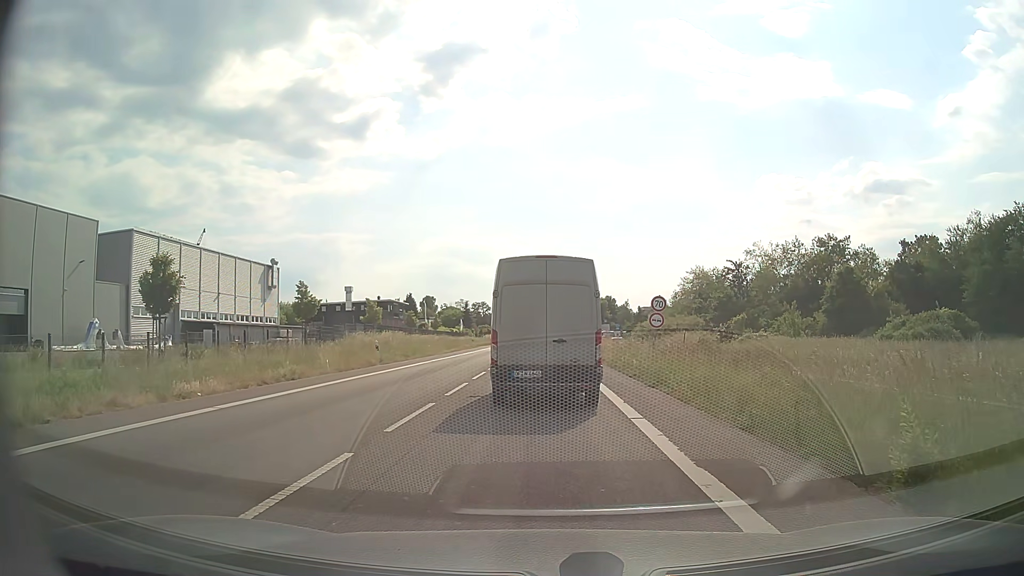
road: secondary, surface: asphalt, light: Day
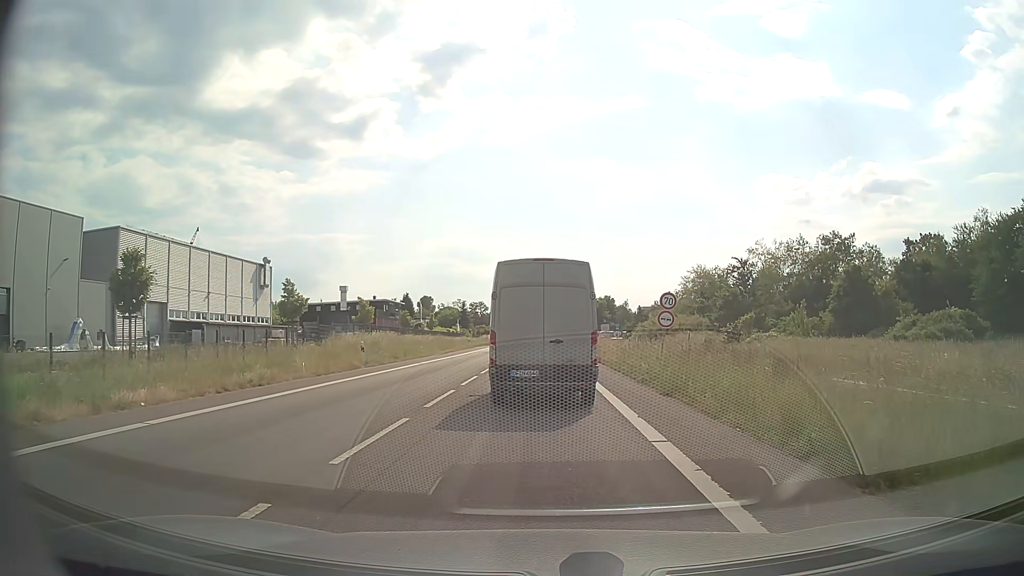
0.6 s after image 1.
(0.0, +2.5) m; 0°
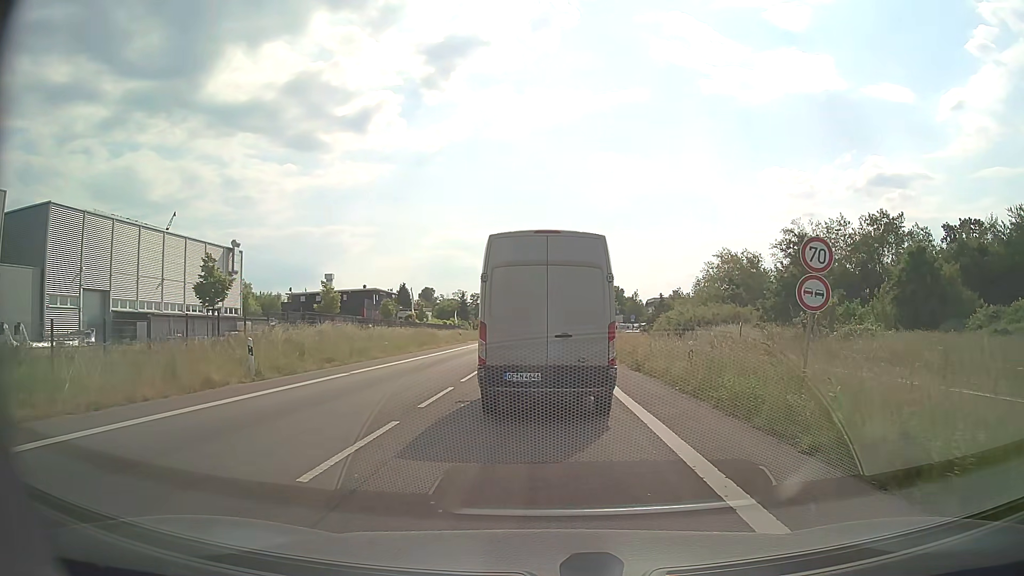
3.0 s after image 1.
(-0.1, +12.7) m; 0°
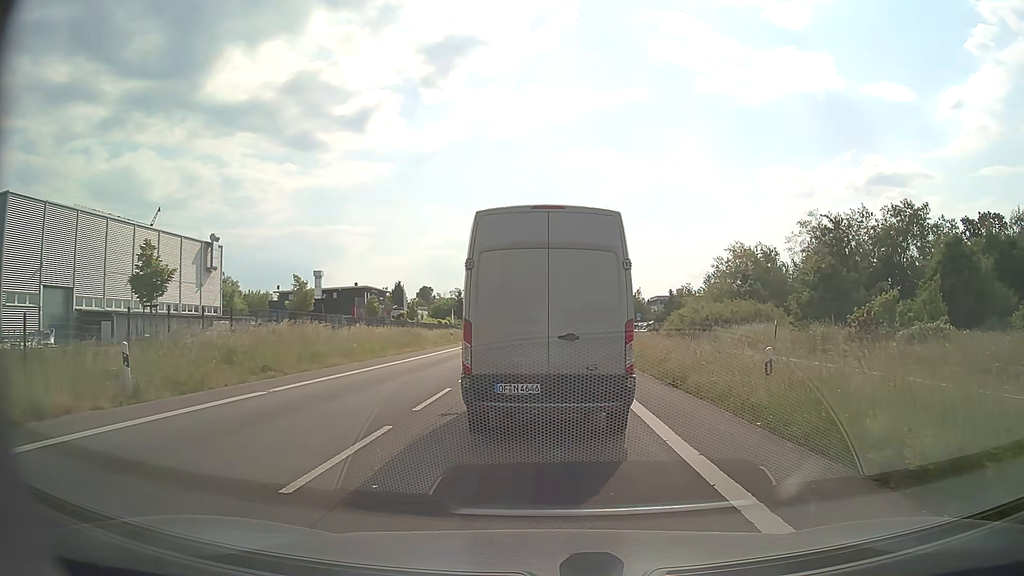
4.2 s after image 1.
(0.0, +6.1) m; 0°
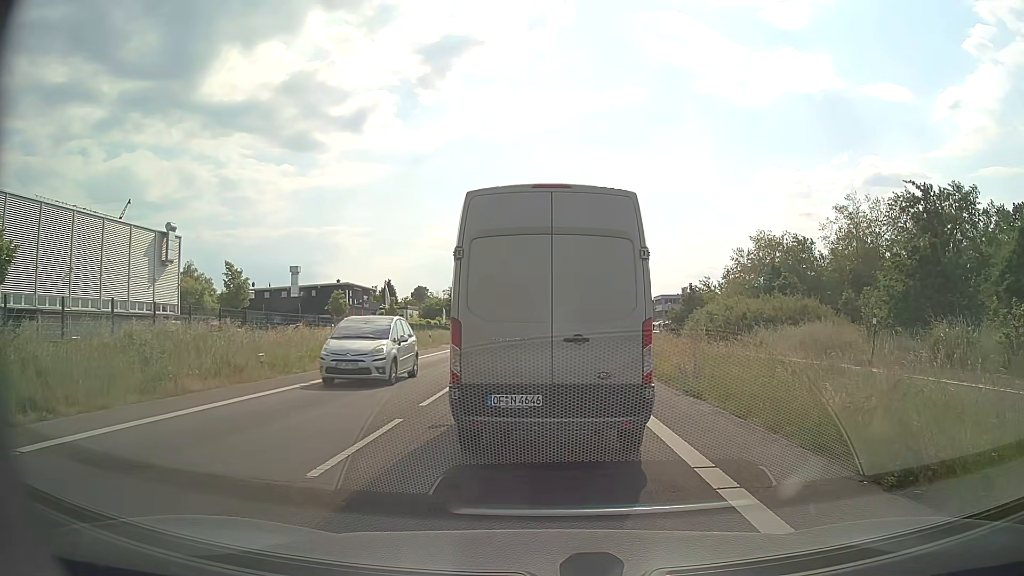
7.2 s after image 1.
(0.0, +10.4) m; 0°
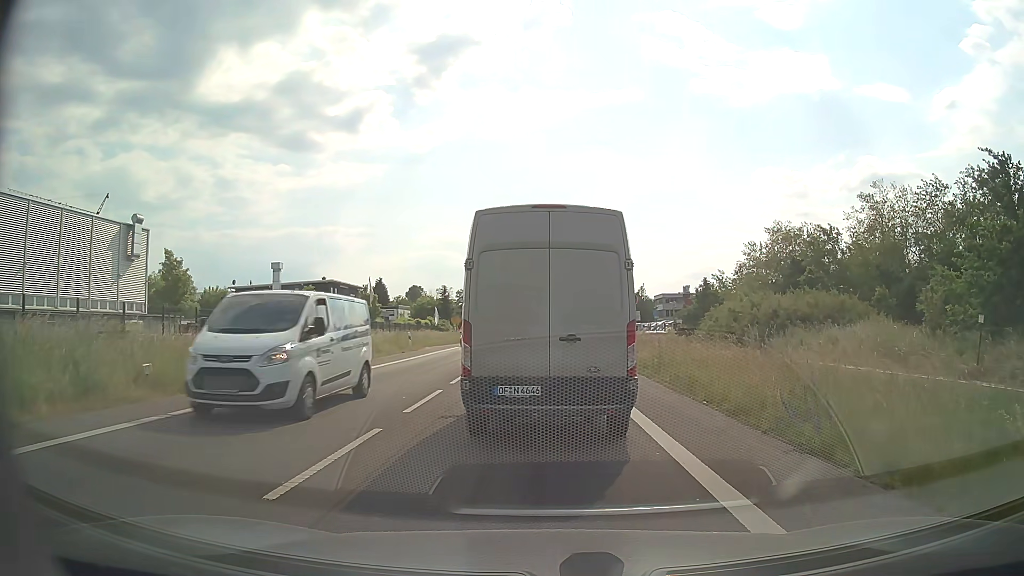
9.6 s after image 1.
(+0.1, +6.6) m; +1°
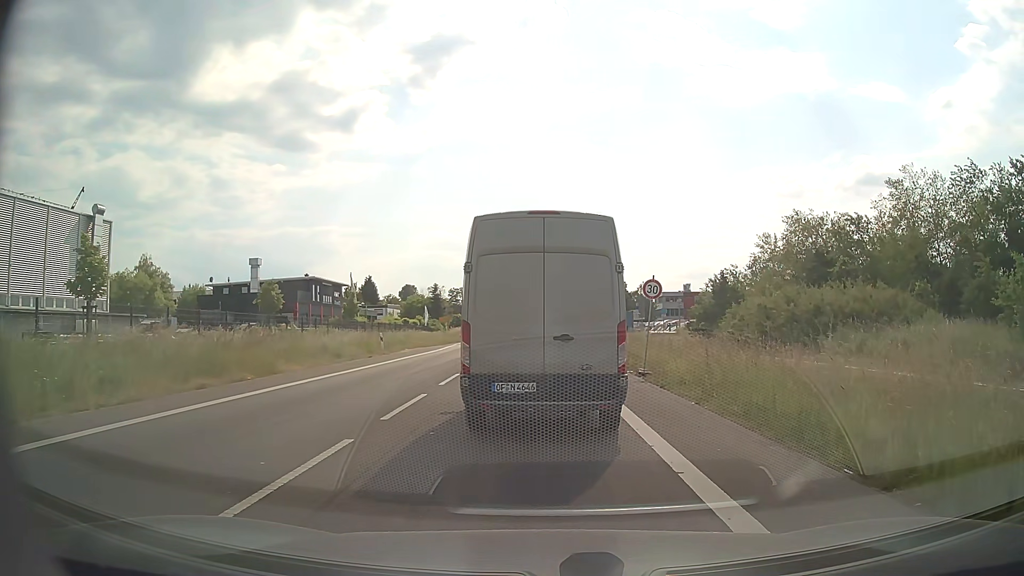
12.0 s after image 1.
(-0.1, +6.6) m; 0°
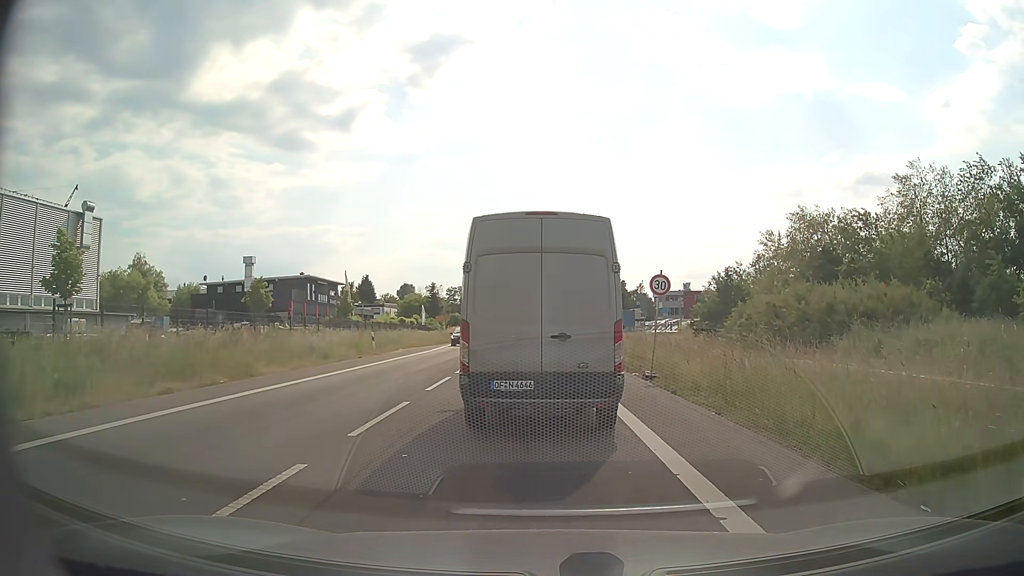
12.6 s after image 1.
(0.0, +1.6) m; 0°
